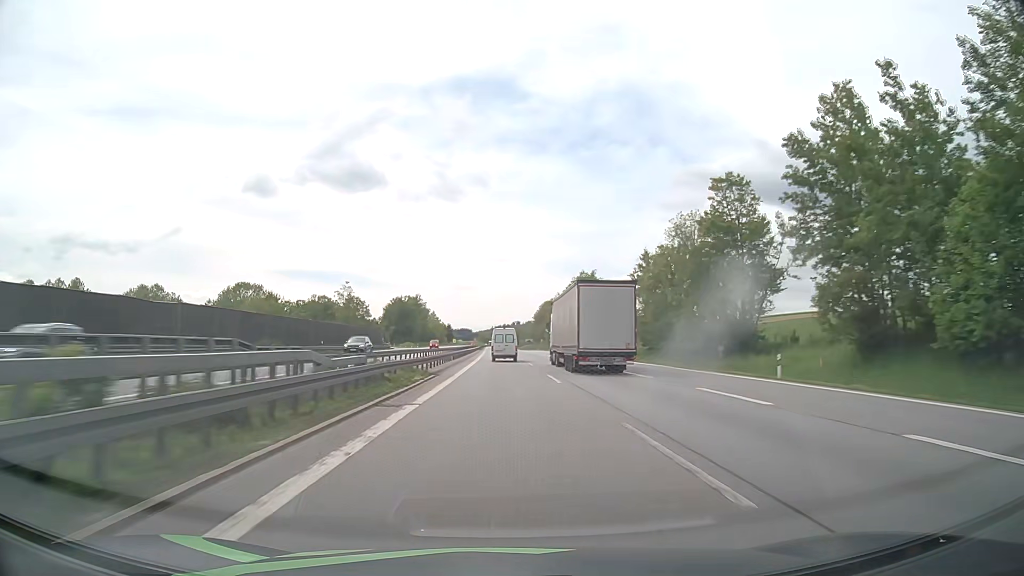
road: motorway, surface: asphalt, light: Day
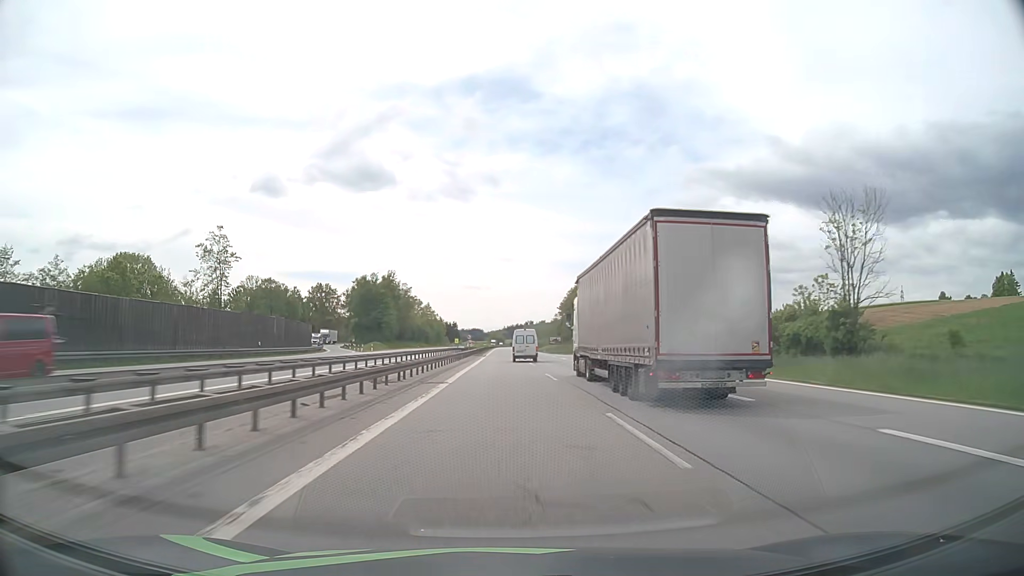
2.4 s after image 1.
(-0.6, +70.9) m; -1°
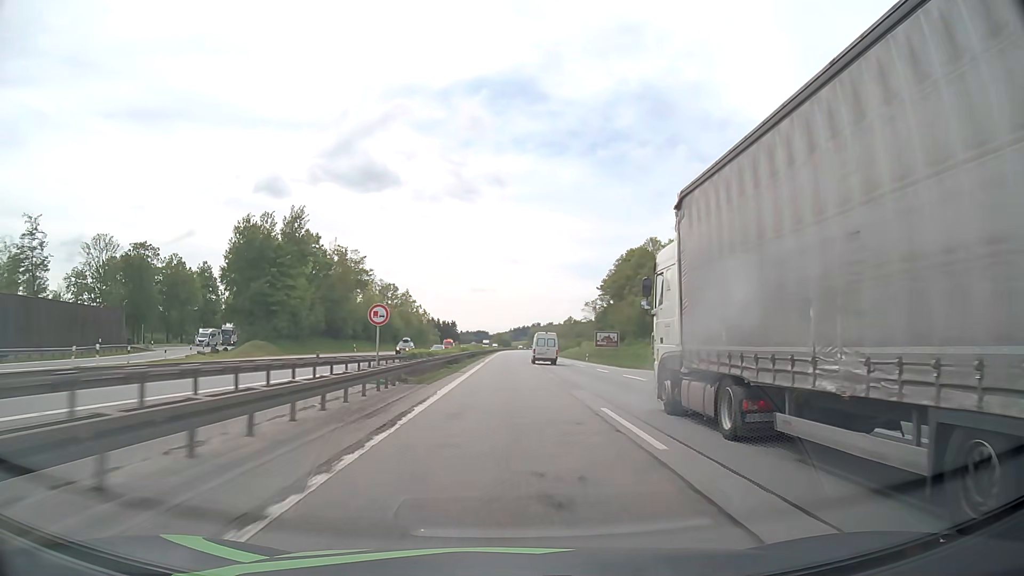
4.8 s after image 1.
(-0.3, +70.9) m; 0°
(0, +10) (0, +20) (0, +30) (0, +40) (0, +50) (0, +60) (0, +70) (0, +80) (0, +90) (0, +100) m
